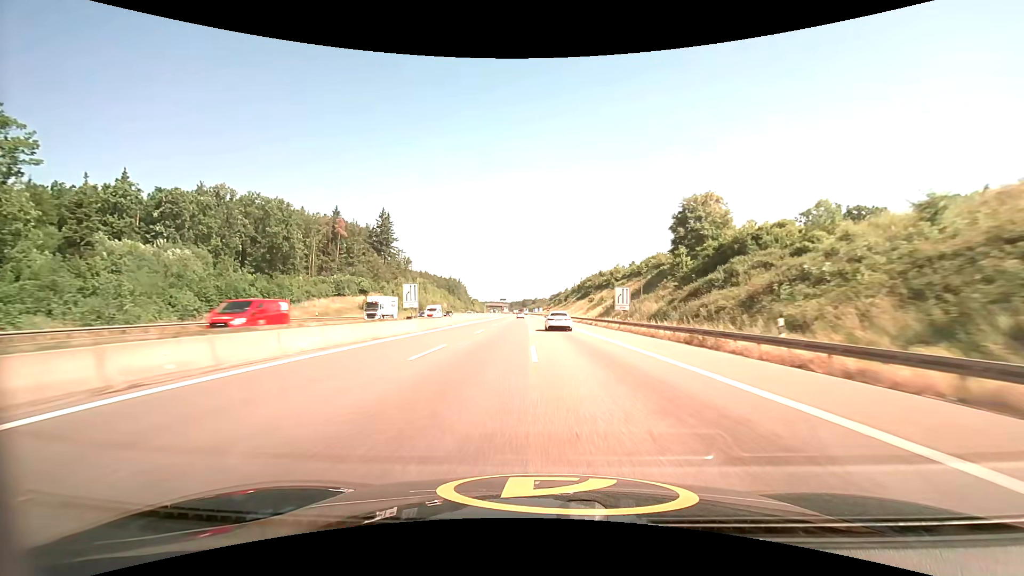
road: motorway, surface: asphalt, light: Day
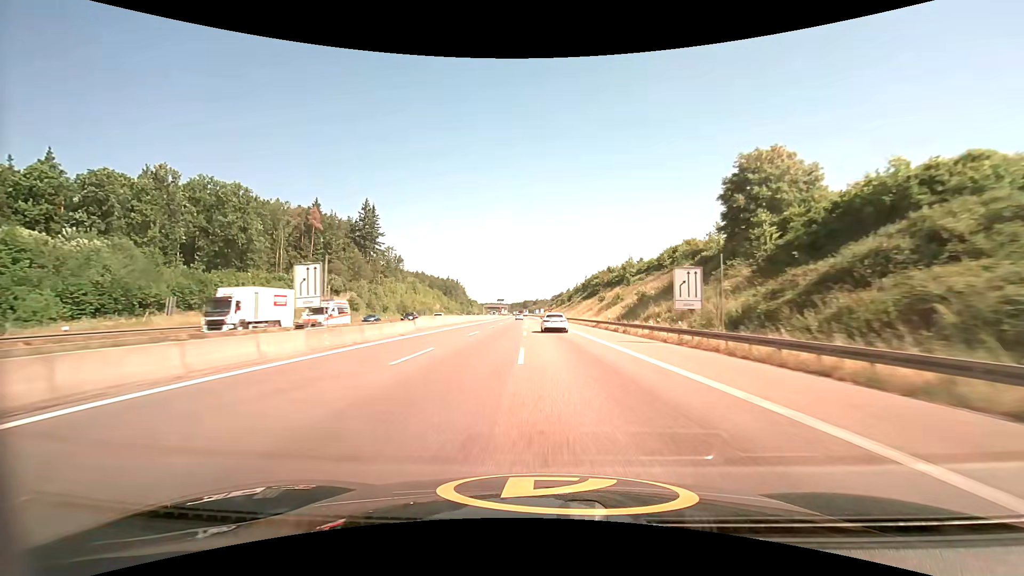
(0.0, +18.1) m; 0°
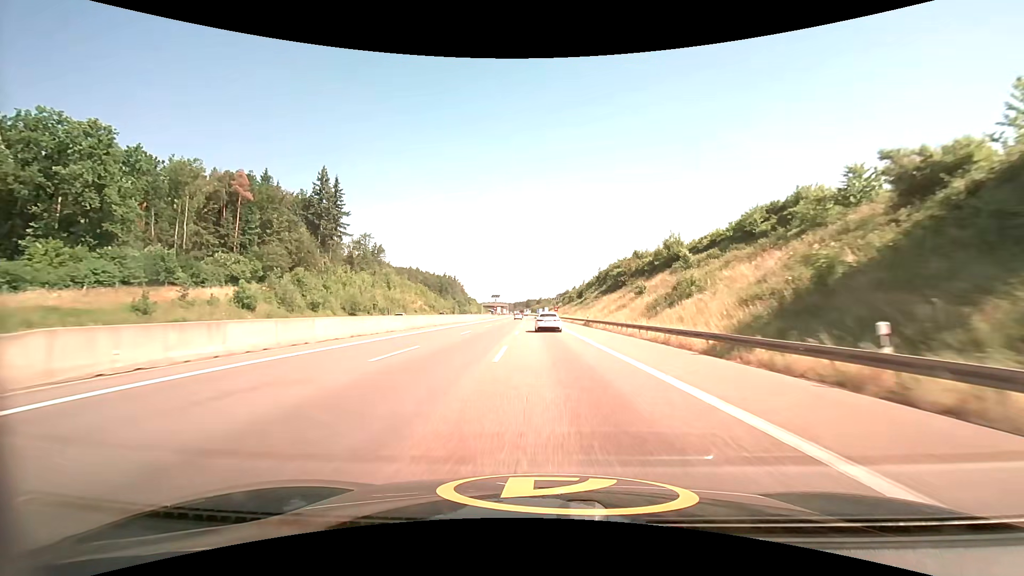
(-0.1, +35.5) m; 0°
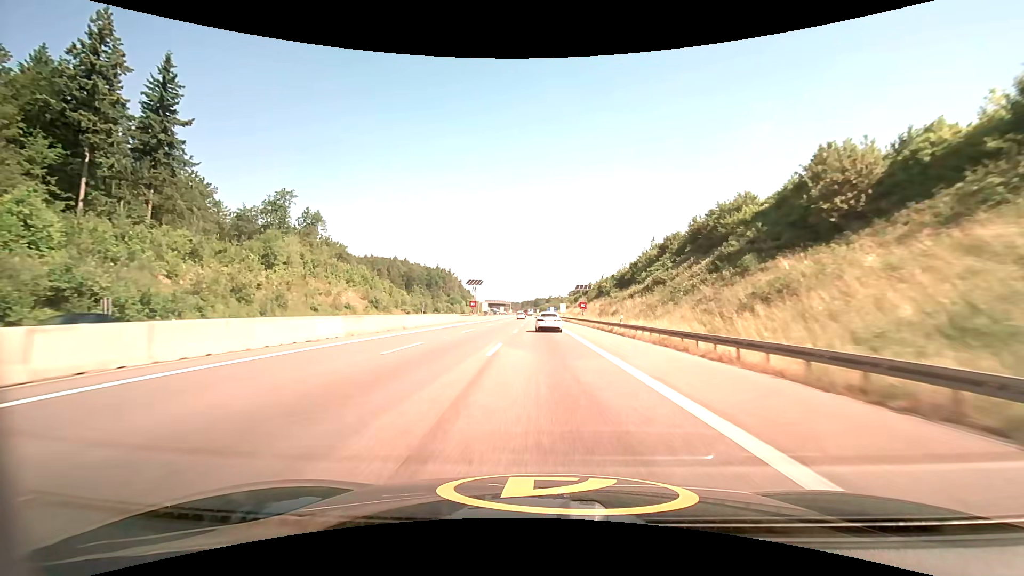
(-0.8, +69.4) m; -1°
(0, +10) (0, +20) (0, +30) (0, +40) (0, +50) (0, +60) (0, +70) (0, +80) (-1, +90) (-1, +100) m
